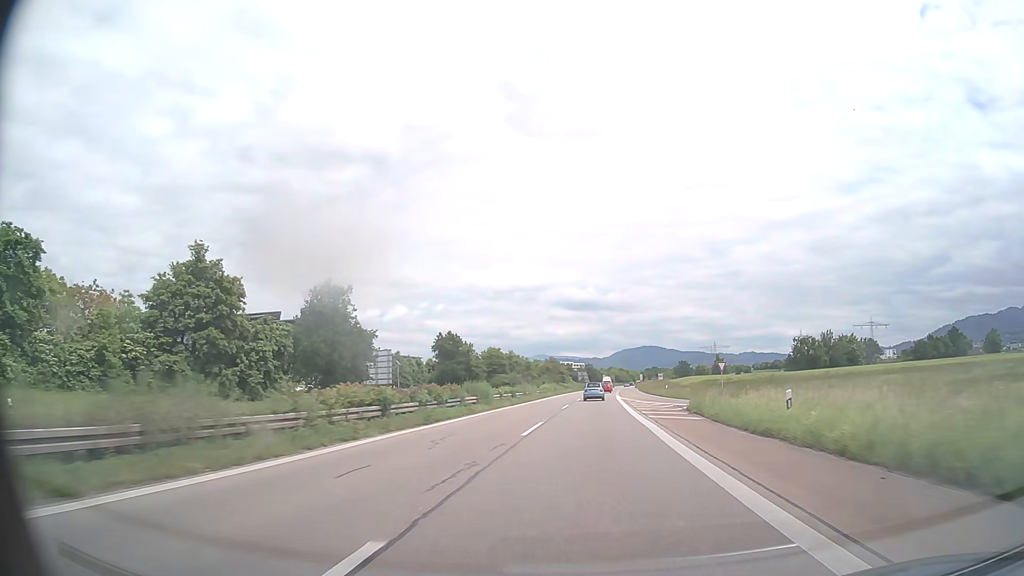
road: trunk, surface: asphalt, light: Day
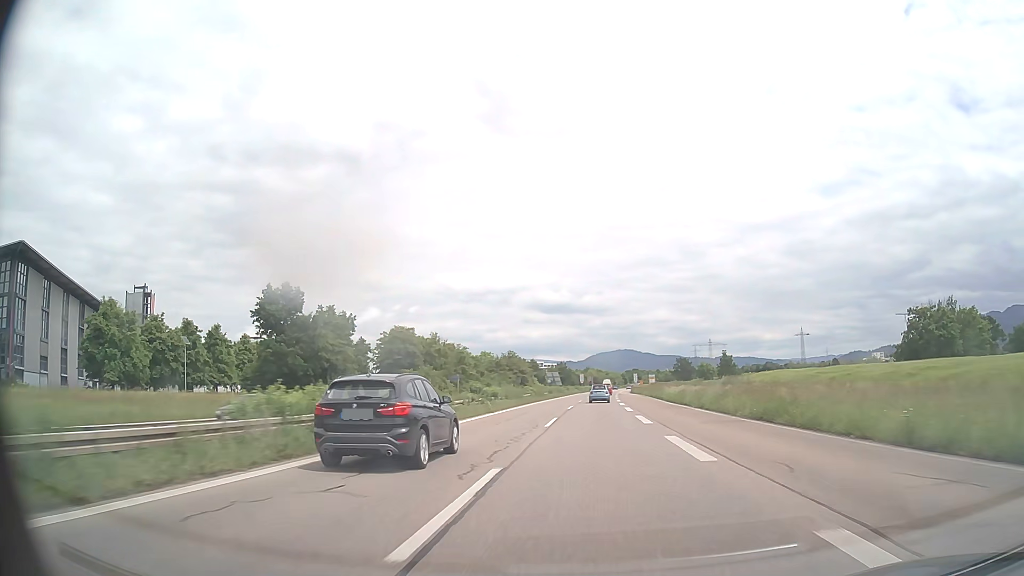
(+1.1, +68.8) m; +2°
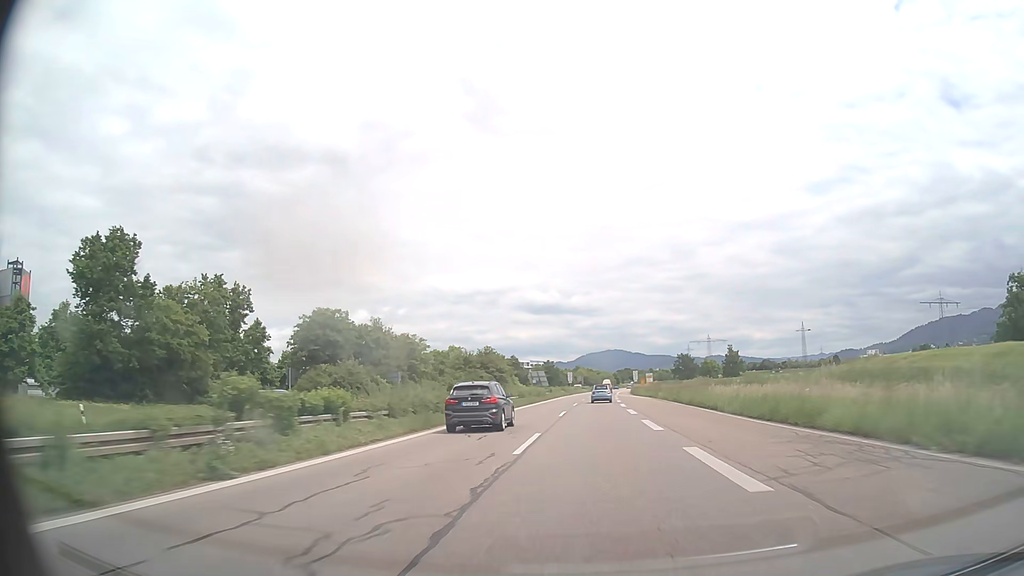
(+0.2, +27.7) m; +1°
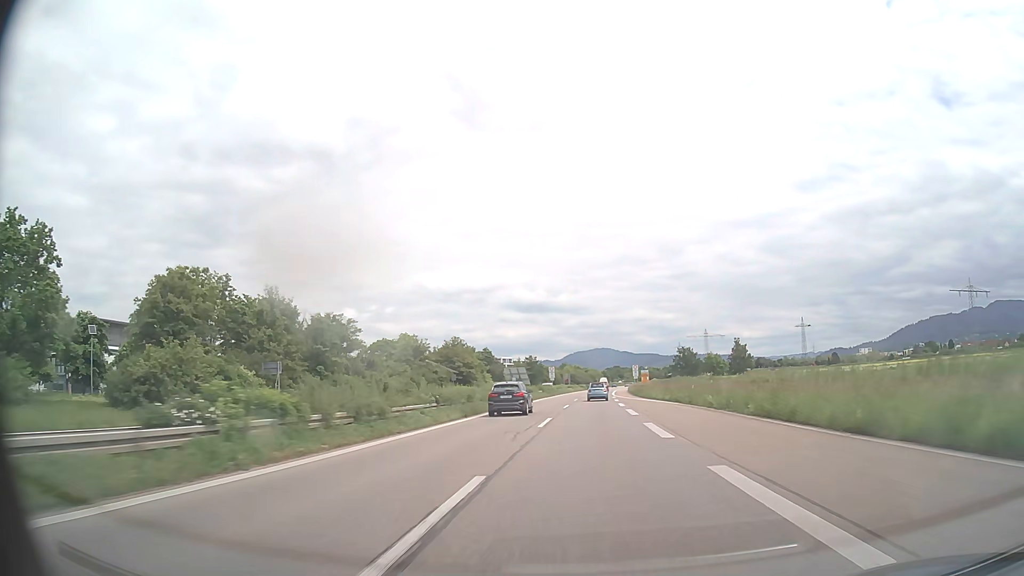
(+0.2, +27.7) m; +1°
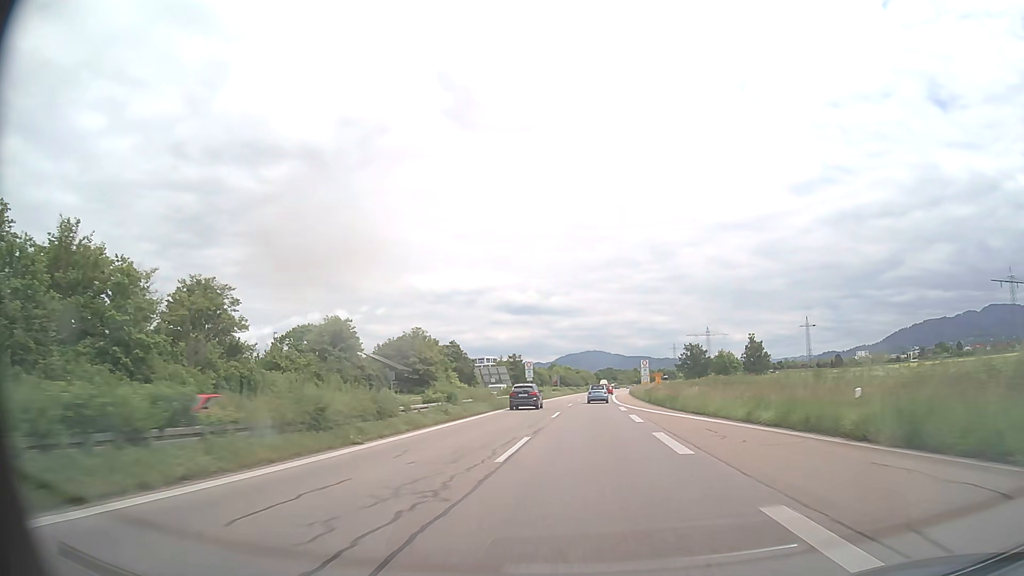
(+0.2, +27.8) m; +1°
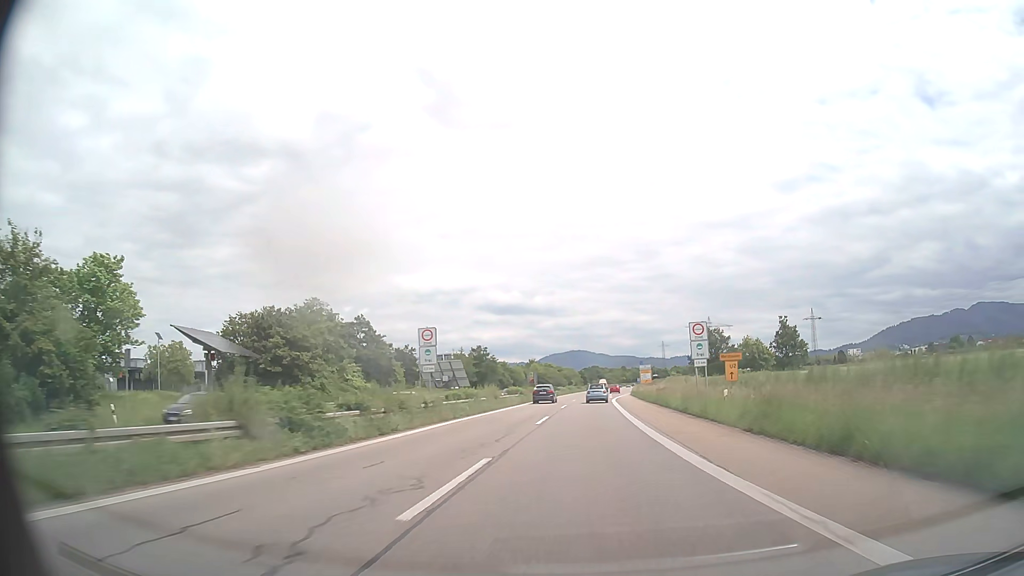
(+0.6, +41.6) m; +1°
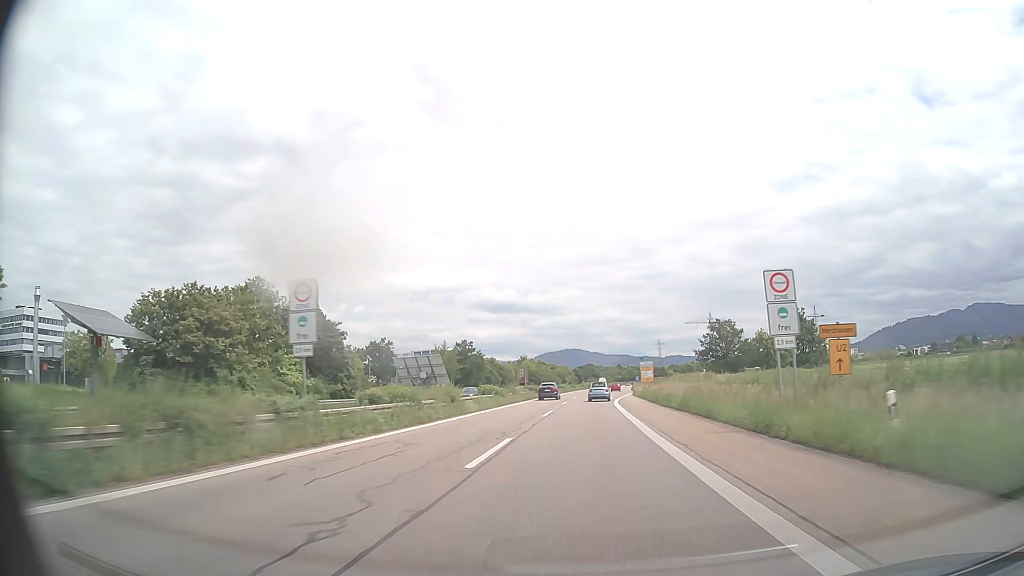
(0.0, +13.8) m; 0°
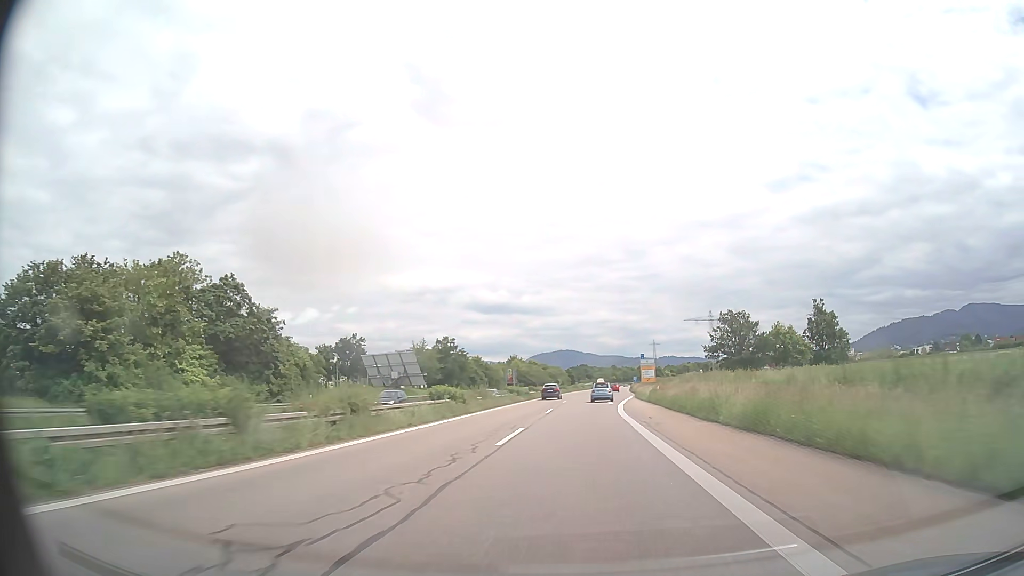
(+0.1, +13.7) m; +1°
